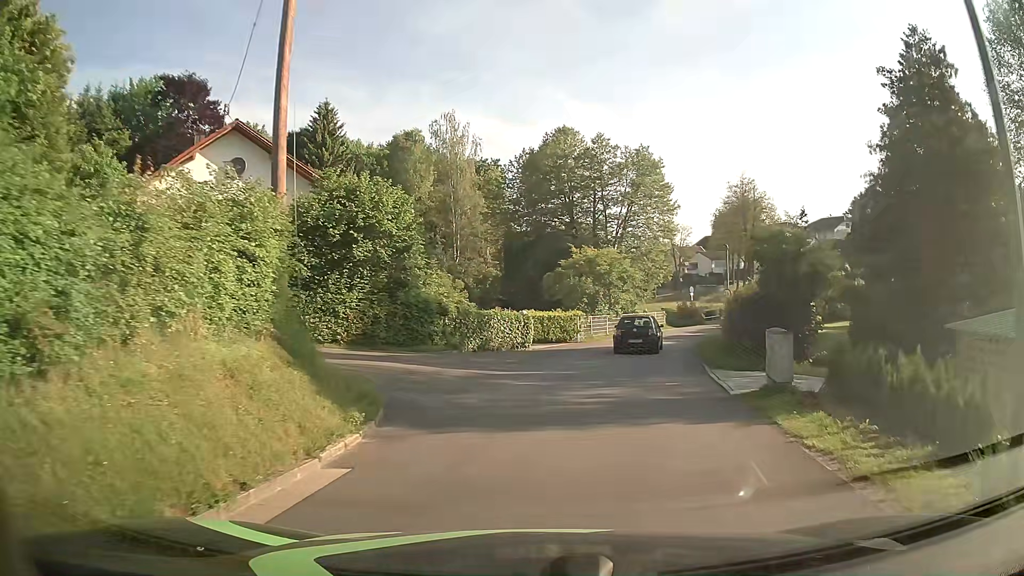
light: Day
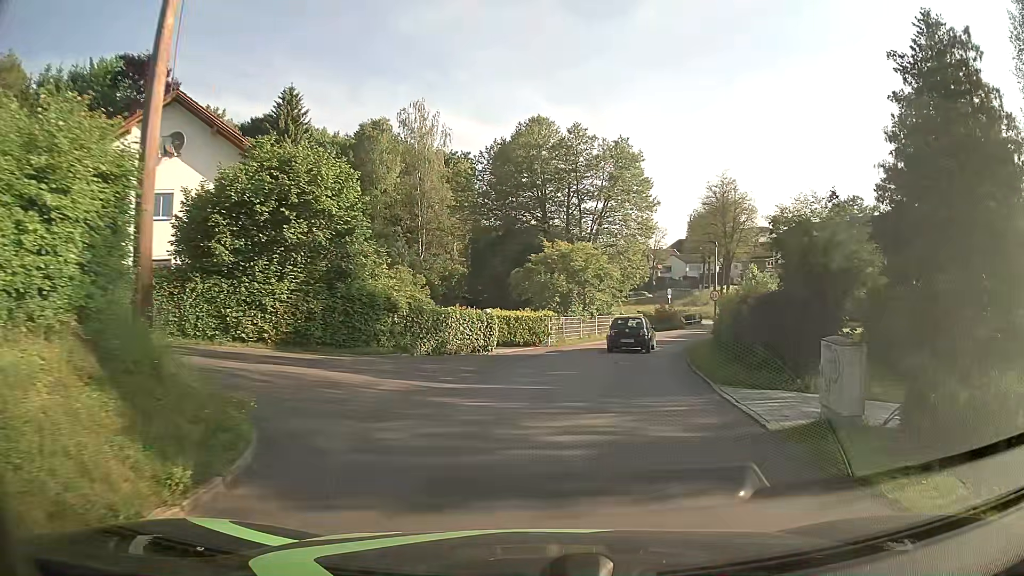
(+0.1, +3.8) m; +3°
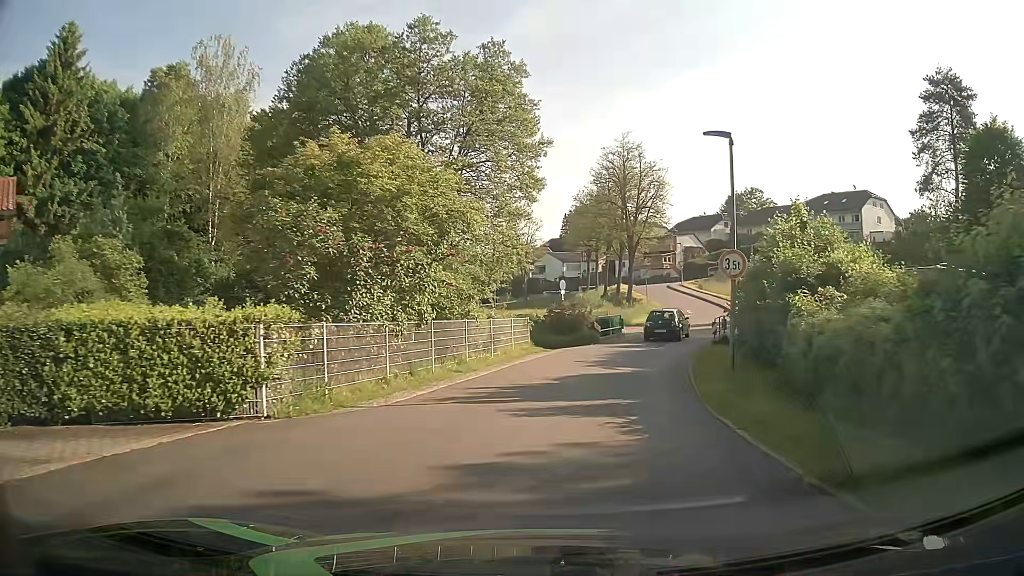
(+2.4, +21.2) m; +12°
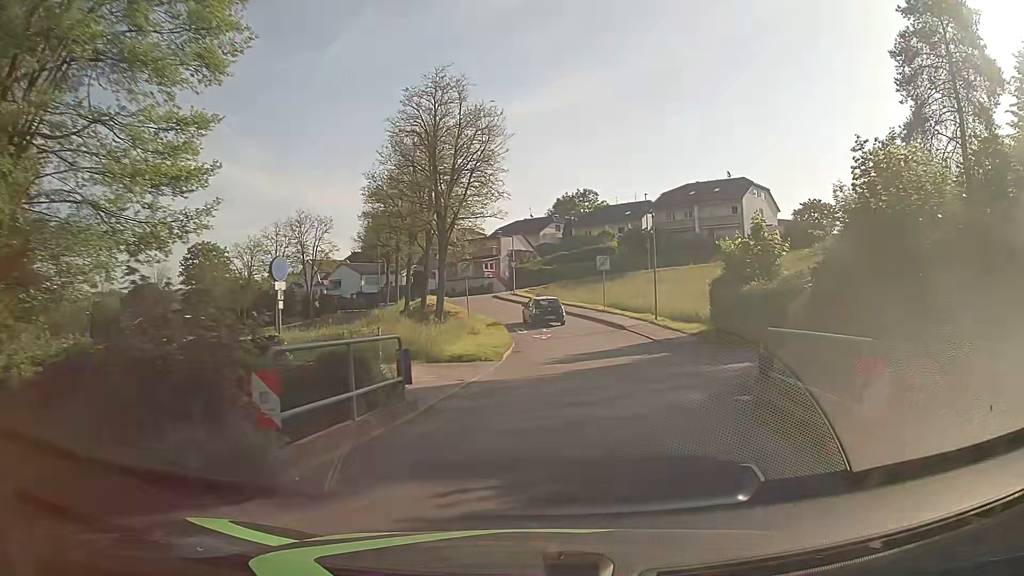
(+2.9, +23.1) m; +15°
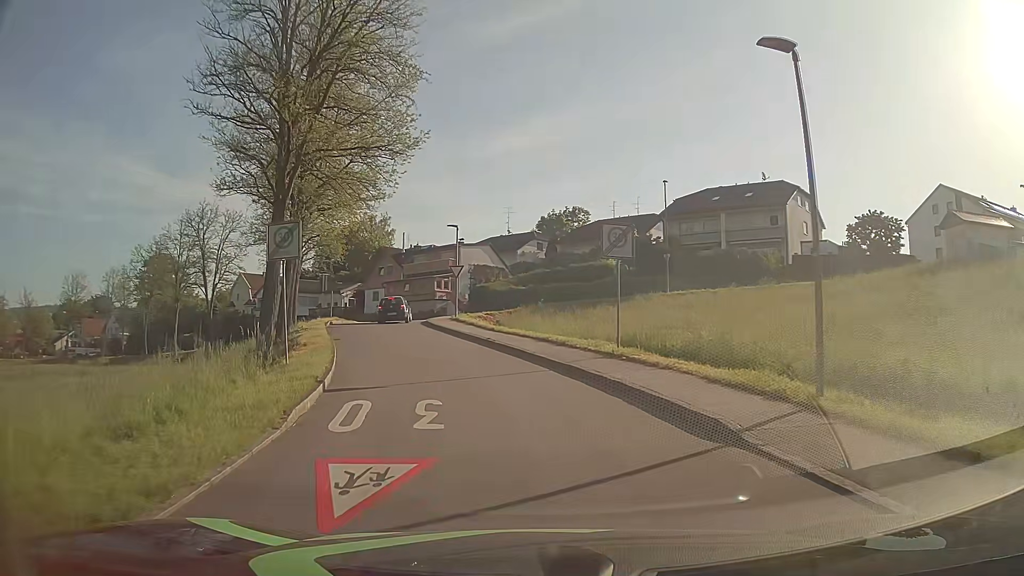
(+1.8, +22.7) m; +2°
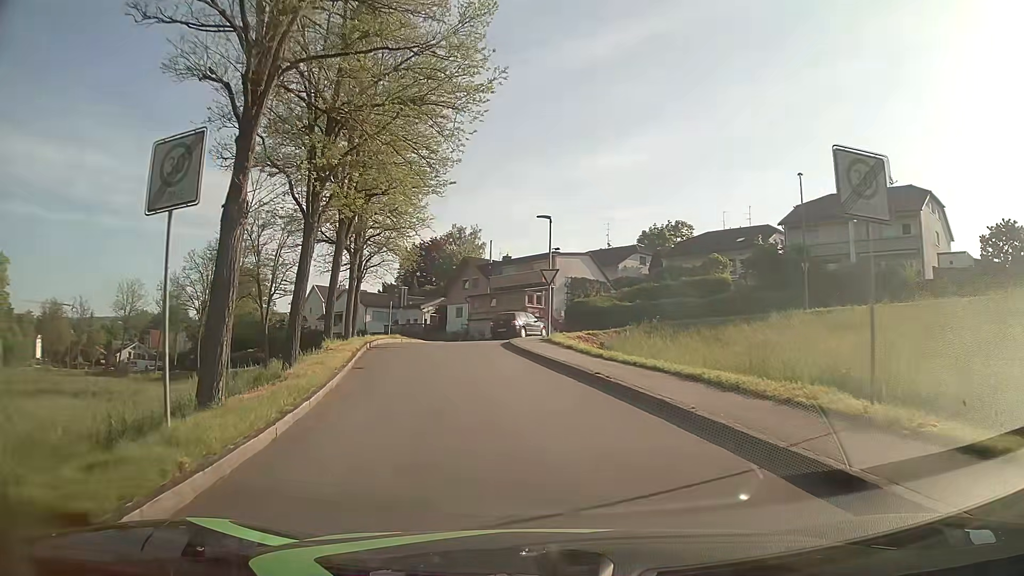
(-0.6, +8.9) m; -8°
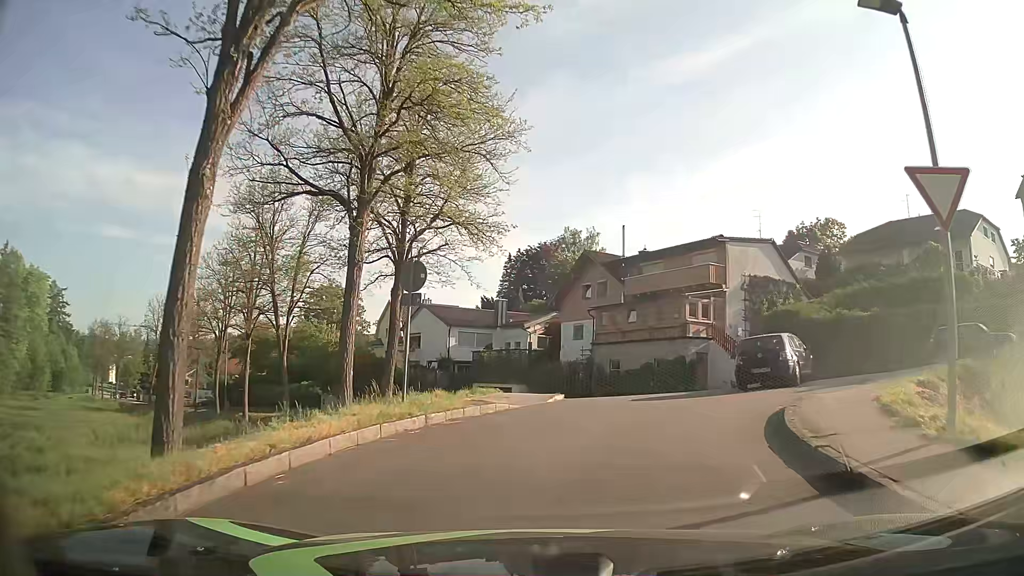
(-2.3, +20.6) m; -9°
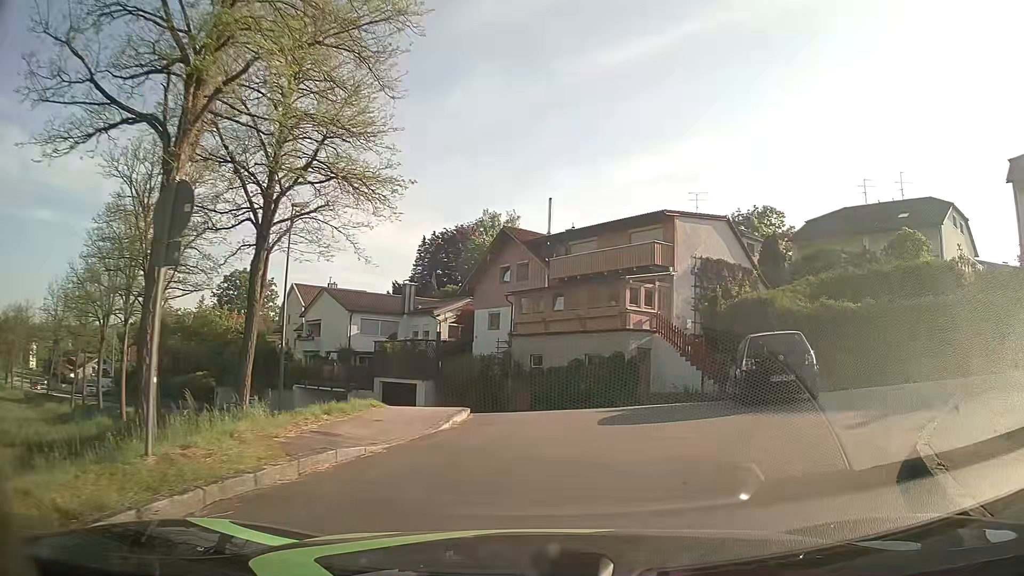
(+0.2, +6.0) m; +5°
(+3, +10) (+11, +15) (+20, +12) (+30, +8) (+39, +5) (+49, +3) (+59, +1) (+69, +1) (+79, +2) (+89, +3) m
